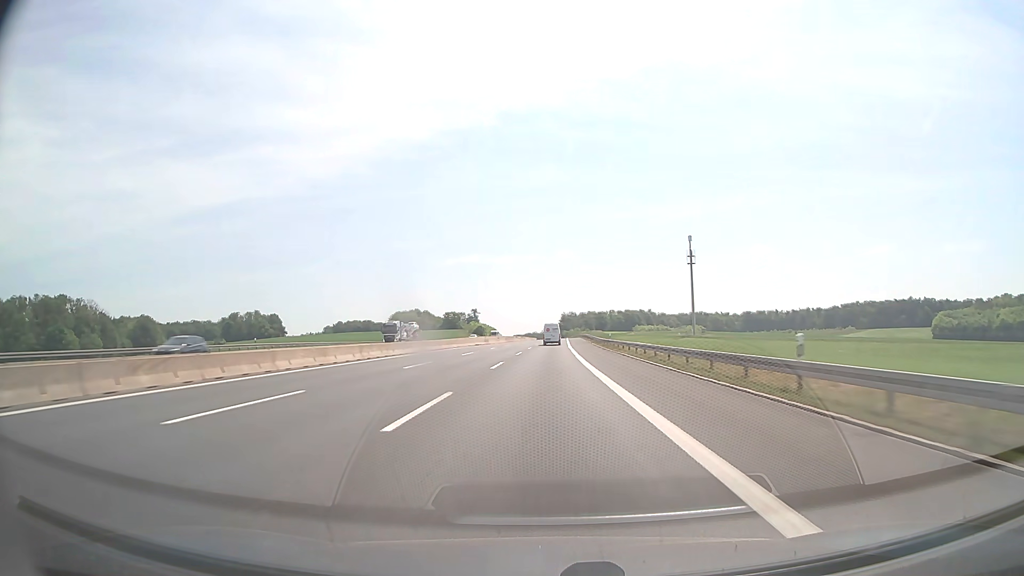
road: motorway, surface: asphalt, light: Day
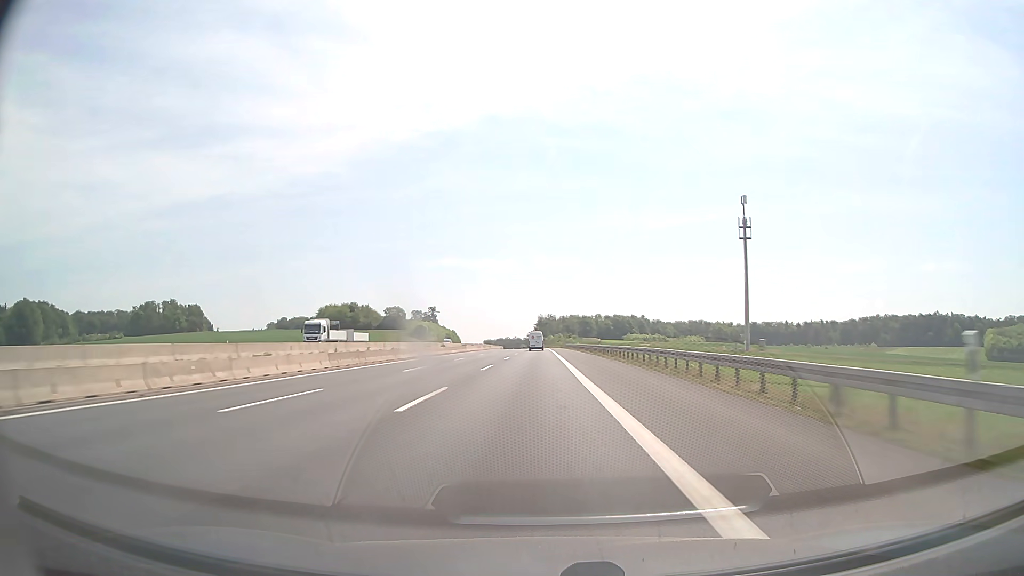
(+2.3, +102.9) m; +2°
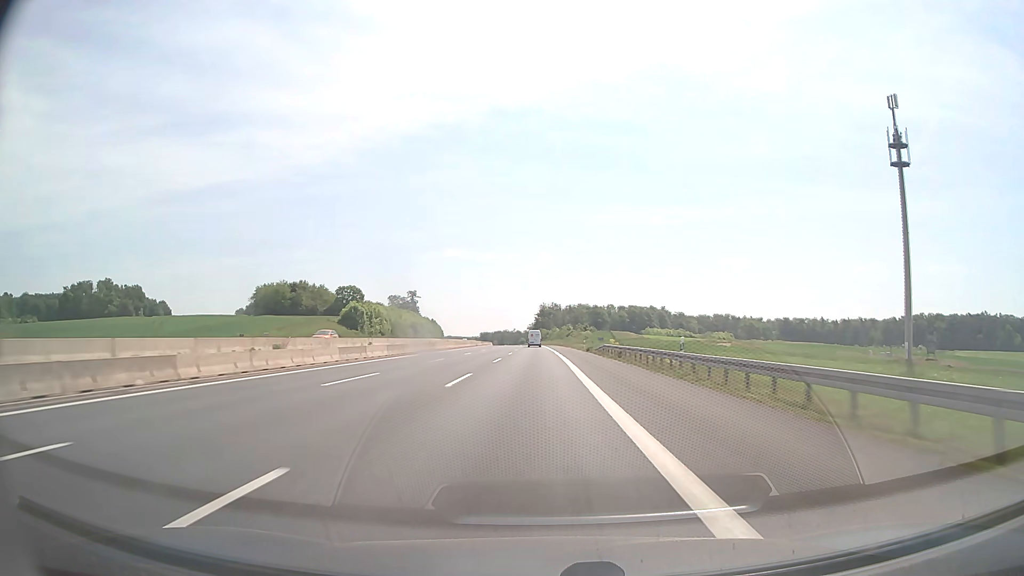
(0.0, +82.5) m; 0°
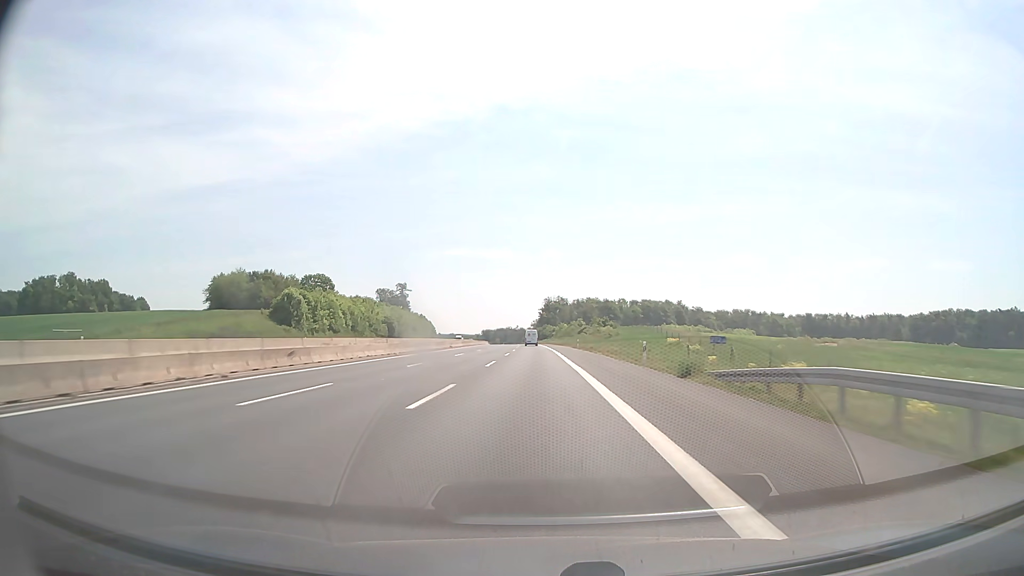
(-0.2, +41.3) m; 0°
(0, +10) (0, +20) (0, +30) (0, +40) (0, +50) (0, +60) (0, +70) (-1, +80) (-1, +90) (-1, +100) m
